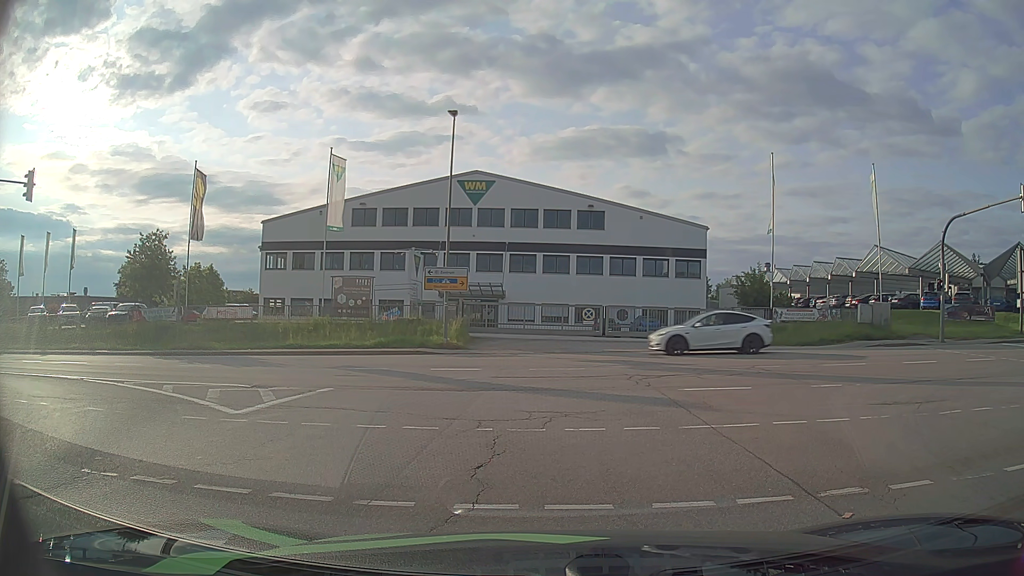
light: Day
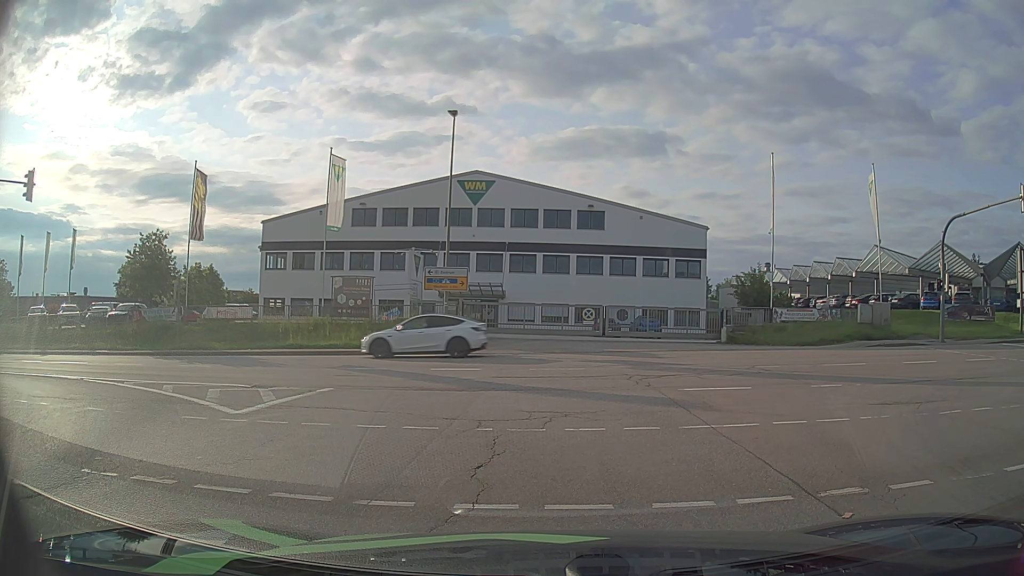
(0.0, 0.0) m; 0°
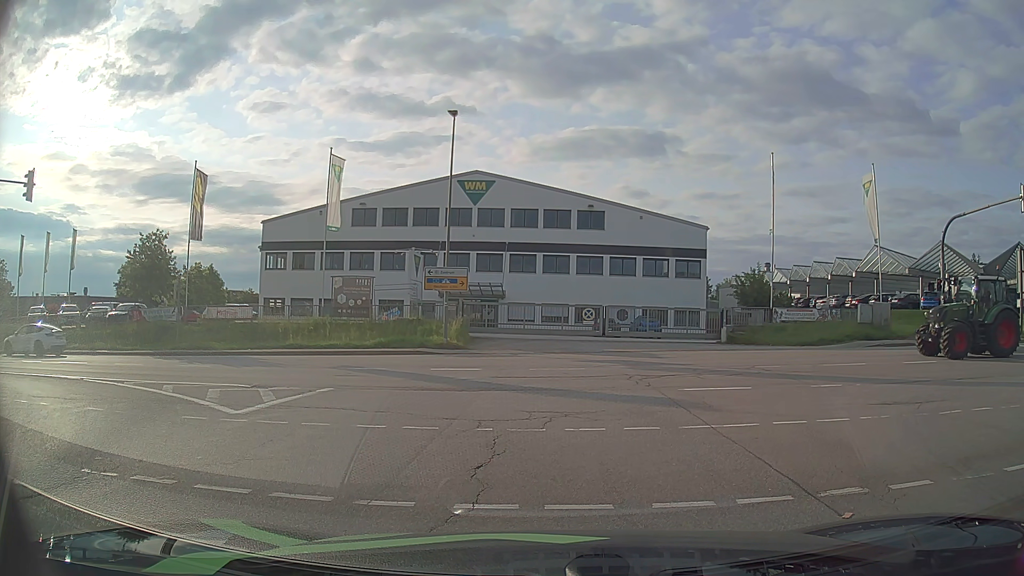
(0.0, 0.0) m; 0°
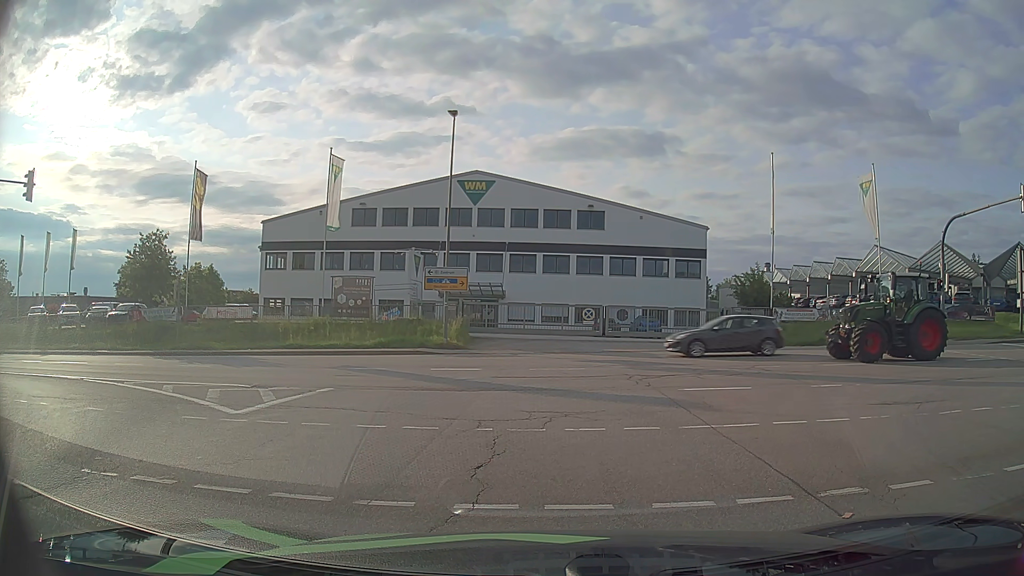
(0.0, 0.0) m; 0°
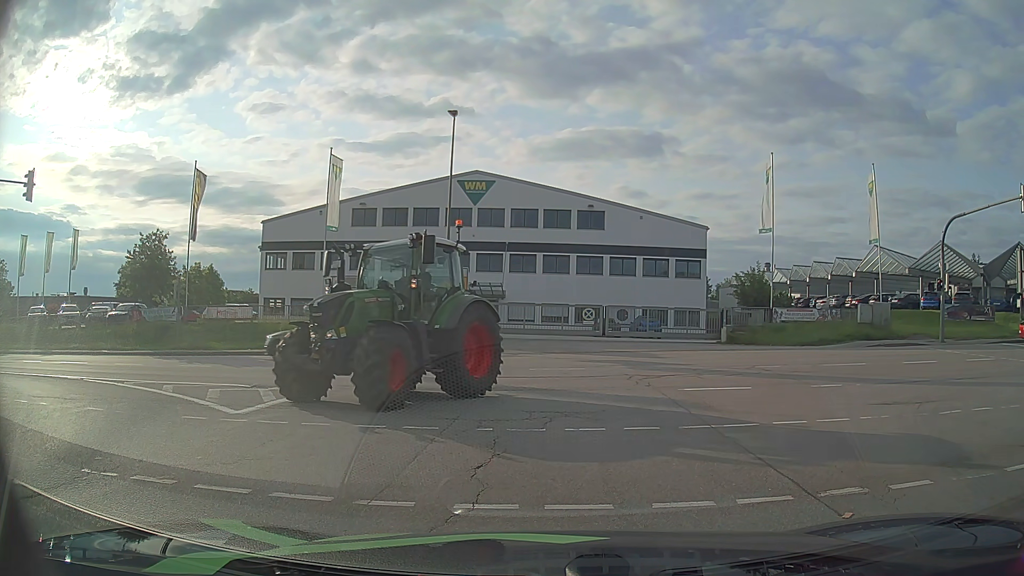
(0.0, 0.0) m; 0°
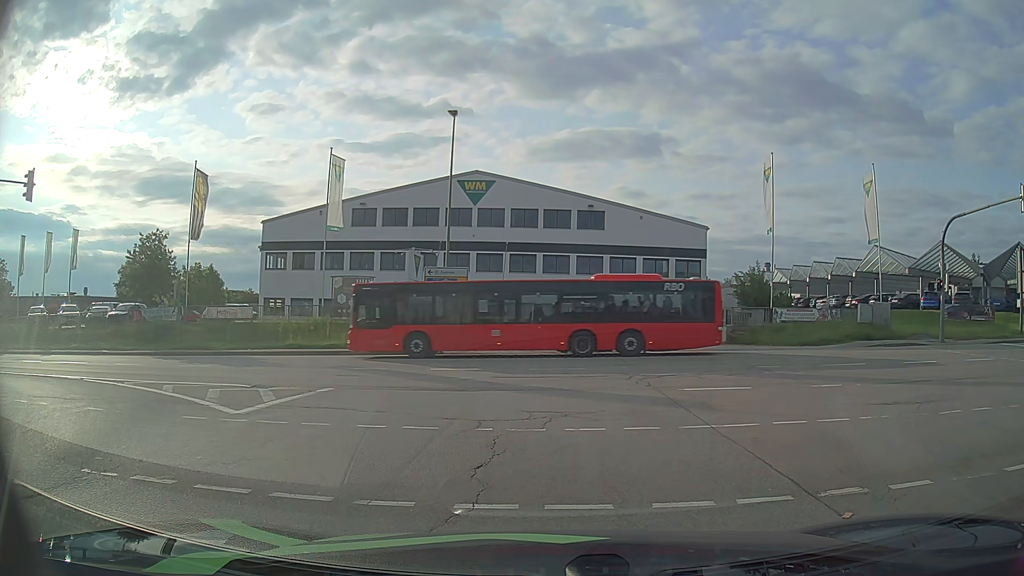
(0.0, 0.0) m; 0°
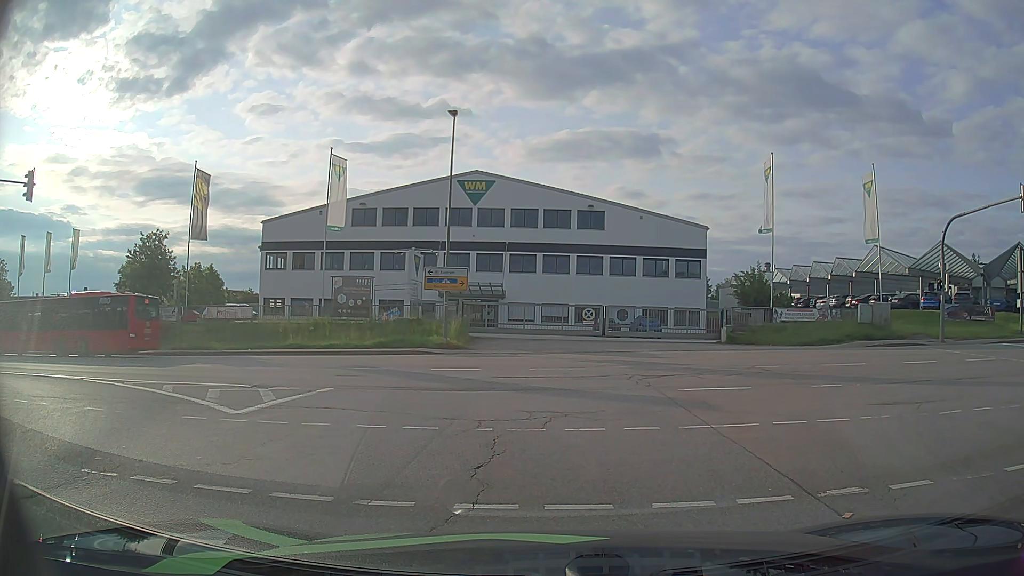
(0.0, 0.0) m; 0°
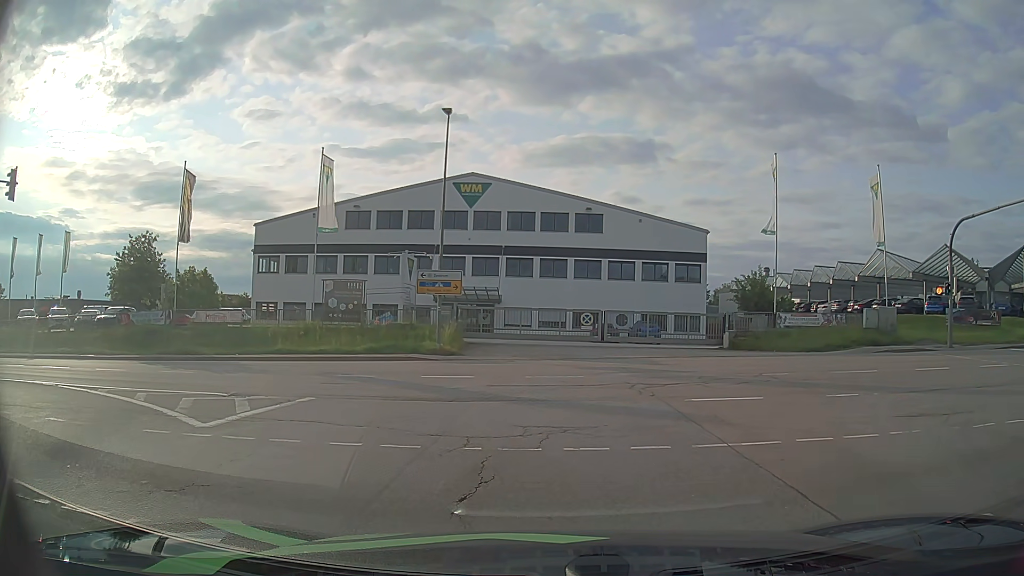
(0.0, +1.1) m; -2°
(0, +10) (-2, +20) (-10, +25) (-20, +27) (-30, +27) (-40, +27) (-50, +28) (-60, +28) (-70, +28) (-80, +28) m
